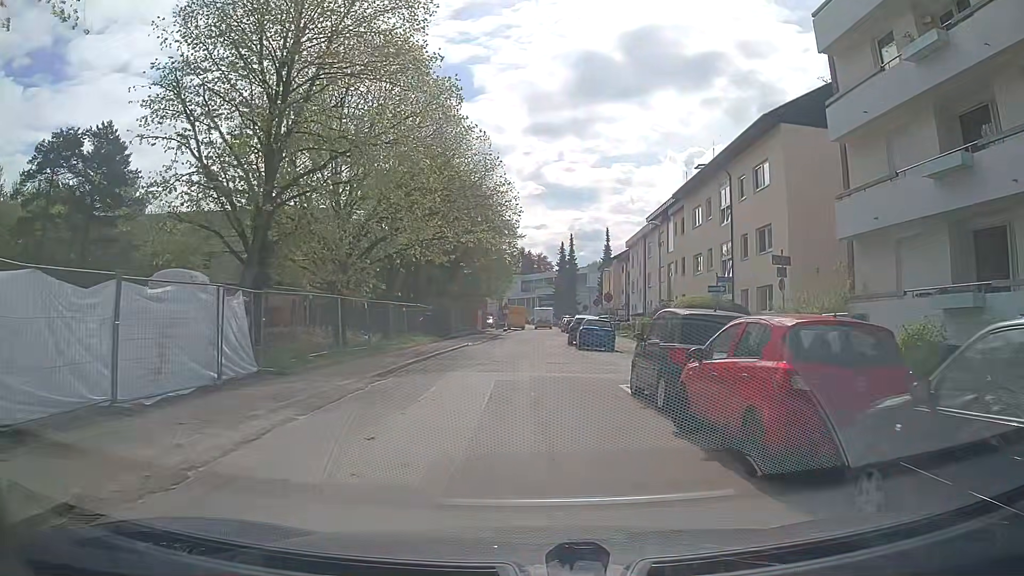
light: Day
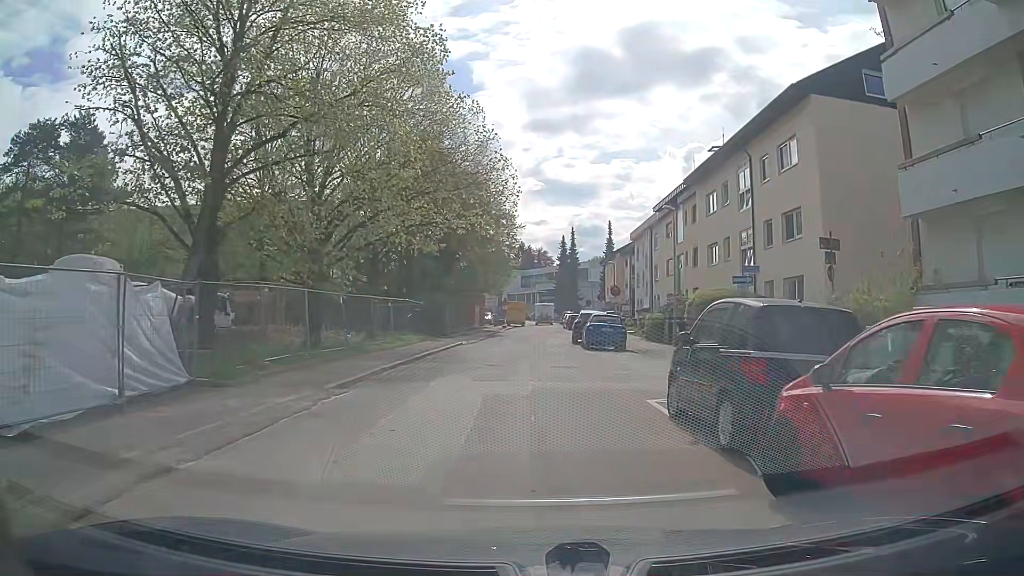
(0.0, +3.5) m; +1°
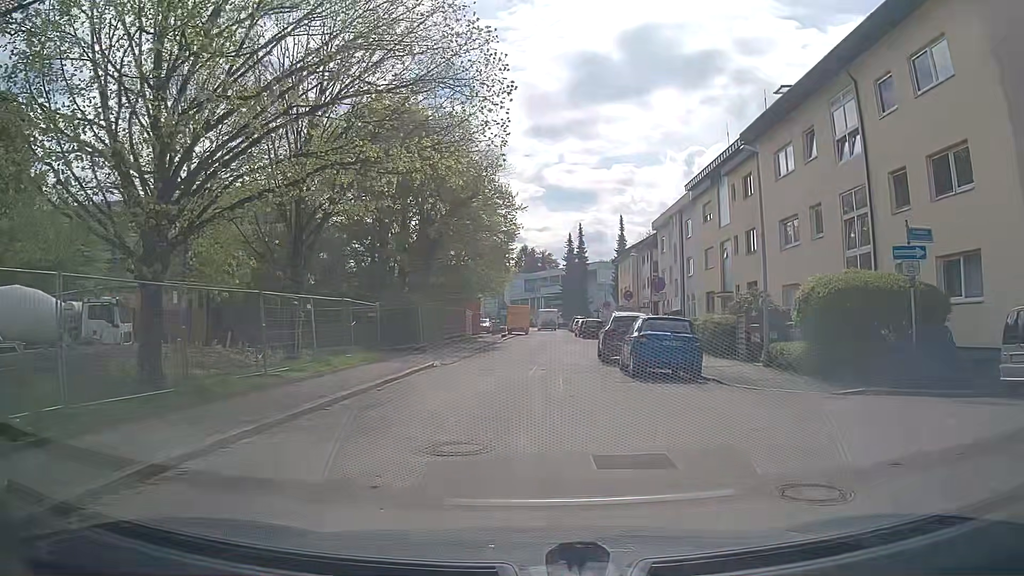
(0.0, +11.4) m; 0°
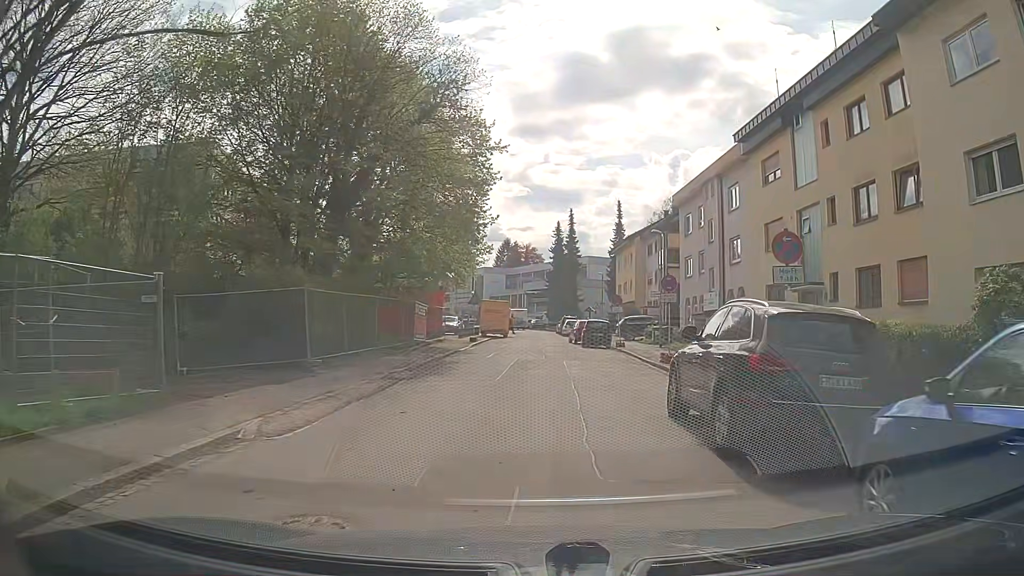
(-0.1, +14.7) m; +2°
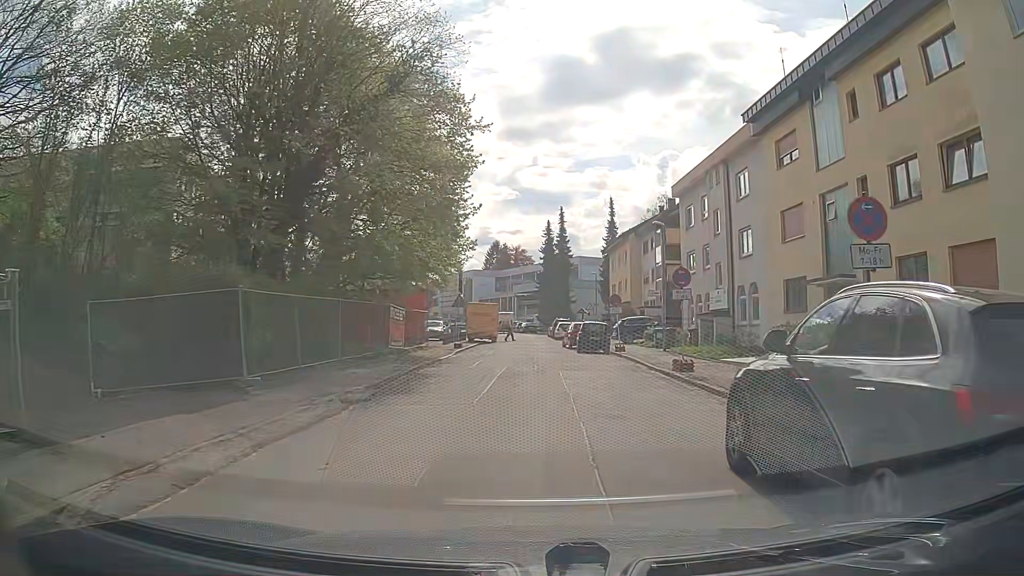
(0.0, +3.5) m; 0°
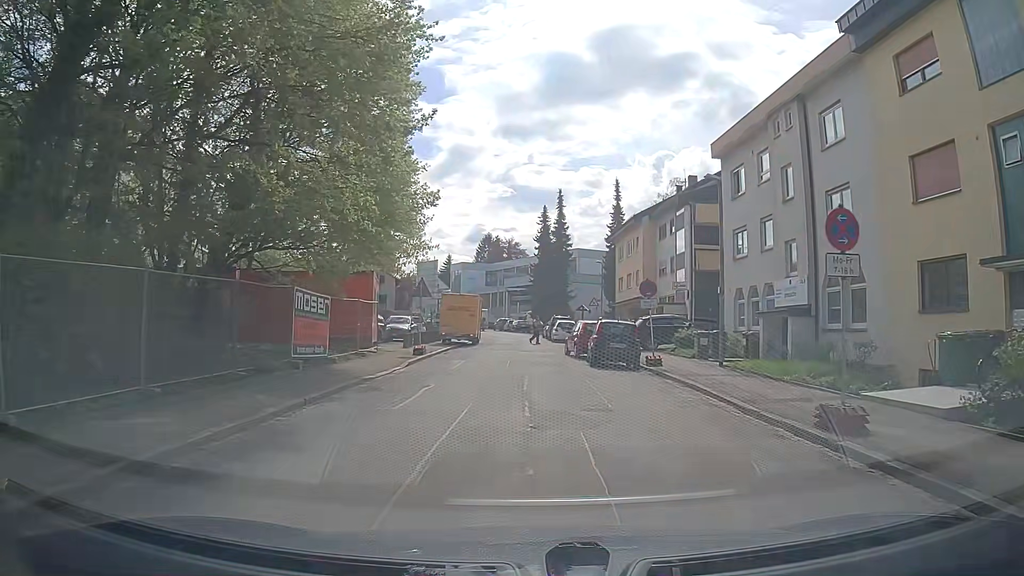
(0.0, +10.9) m; -1°
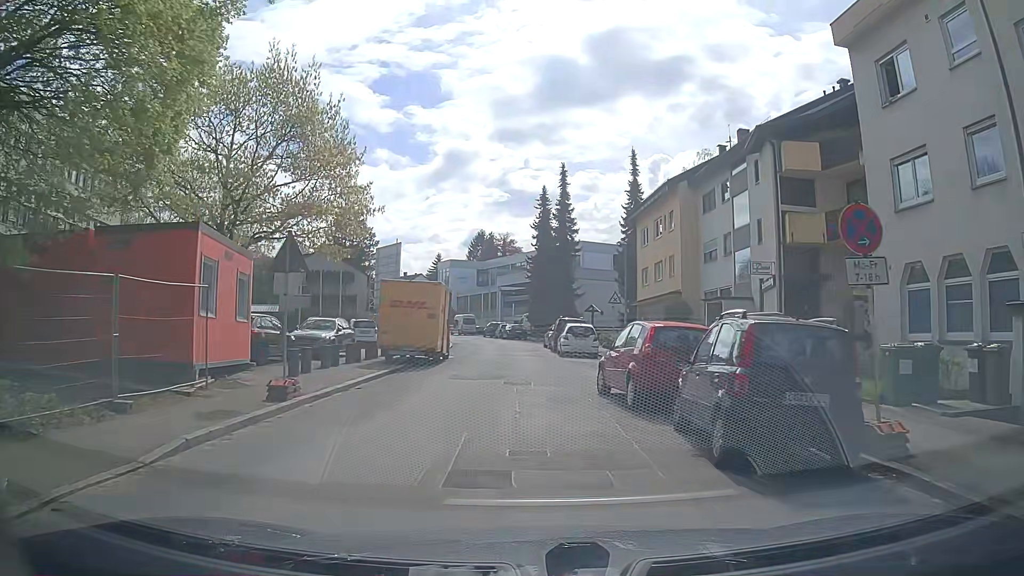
(+0.2, +14.8) m; +1°
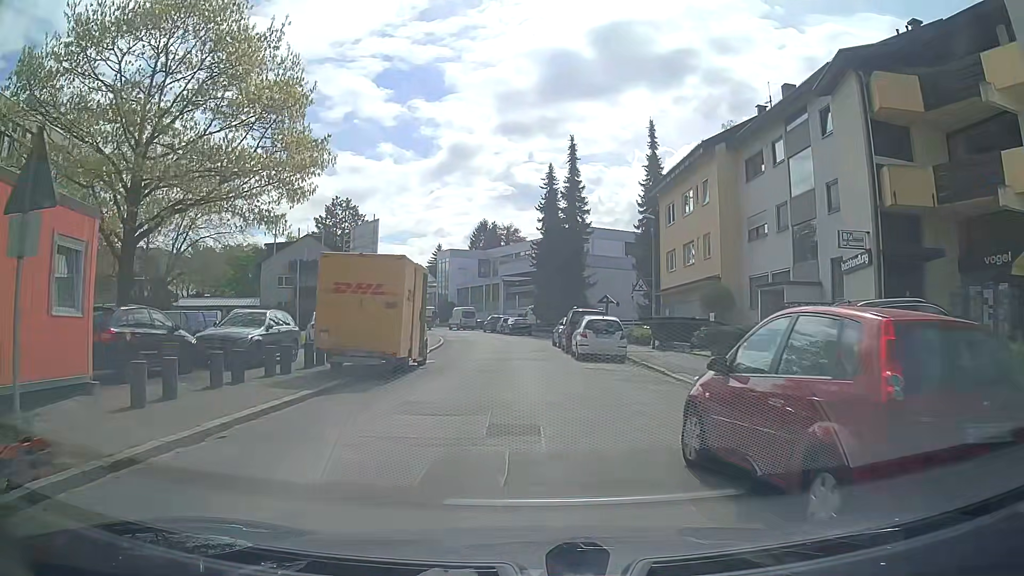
(0.0, +7.3) m; +1°
(0, +10) (0, +20) (-1, +30) (-1, +40) (-3, +50) (-5, +60) (-8, +69) (-11, +79) (-15, +88) (-20, +97) m
